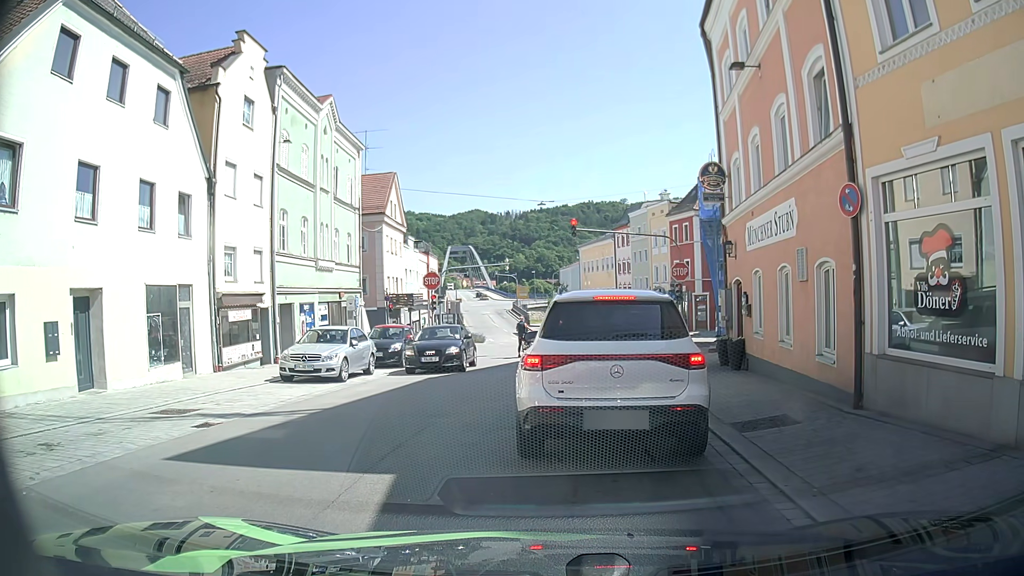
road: tertiary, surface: asphalt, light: Day
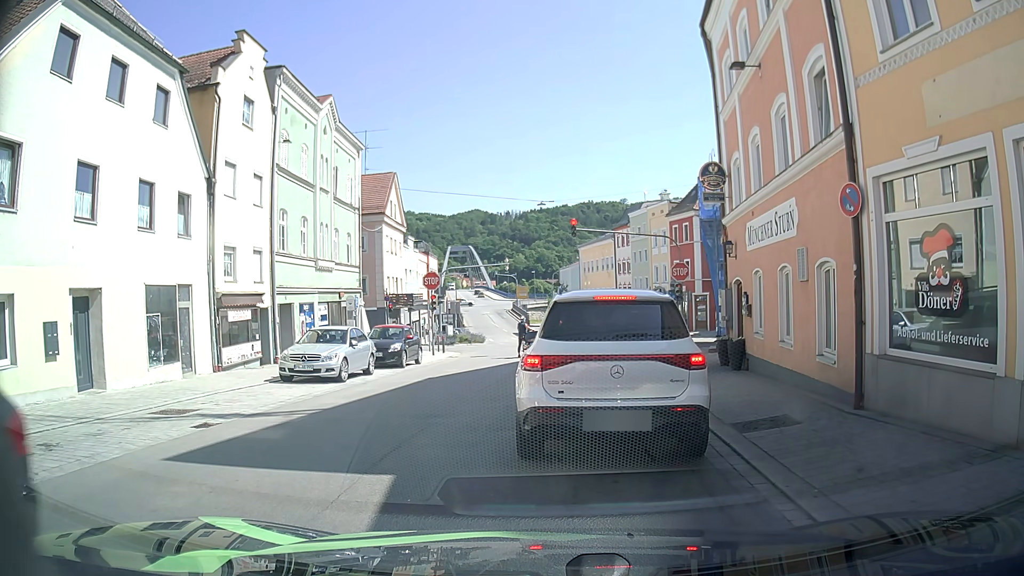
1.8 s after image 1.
(0.0, +0.1) m; 0°
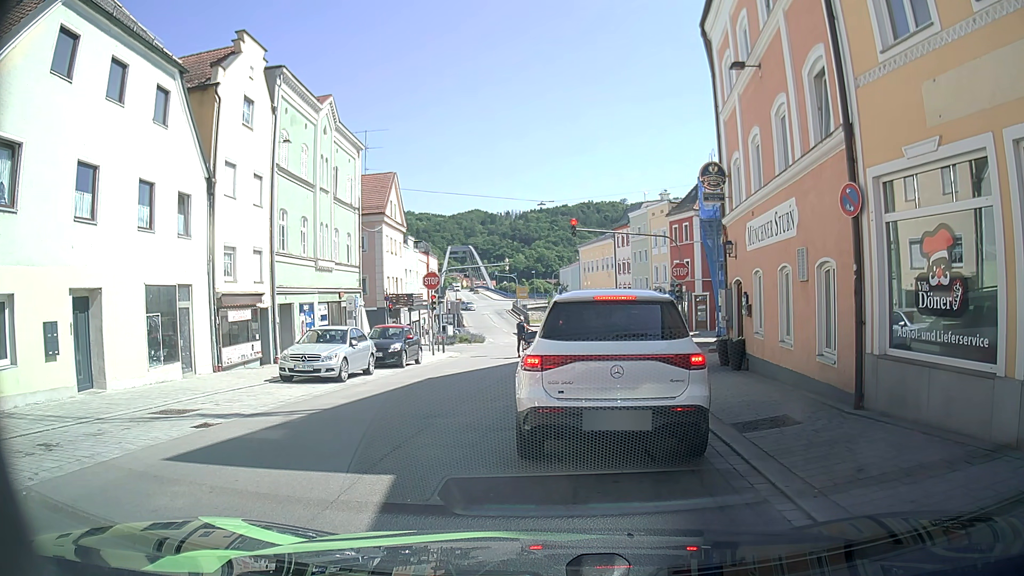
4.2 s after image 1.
(0.0, 0.0) m; 0°
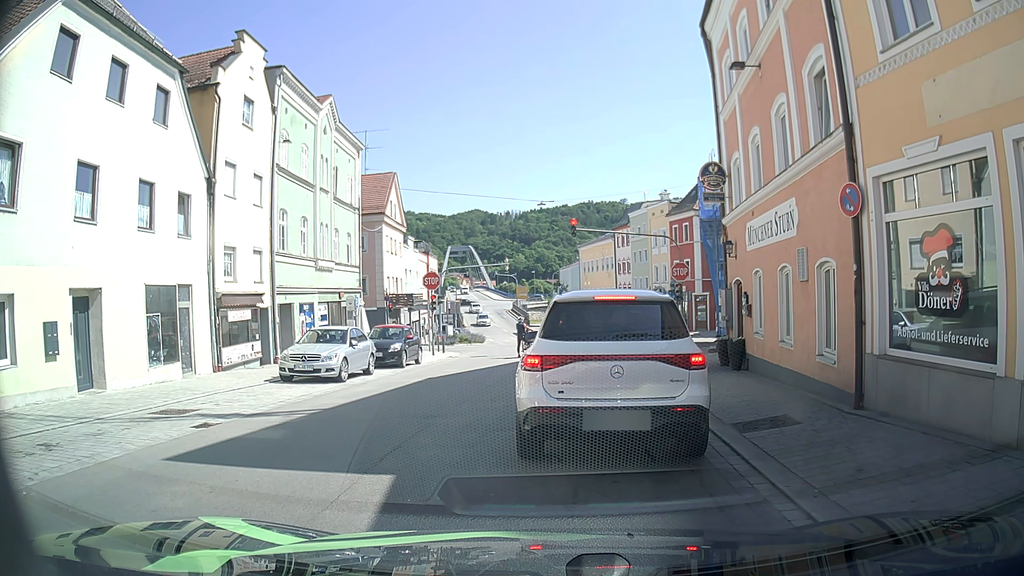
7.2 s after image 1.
(0.0, 0.0) m; 0°
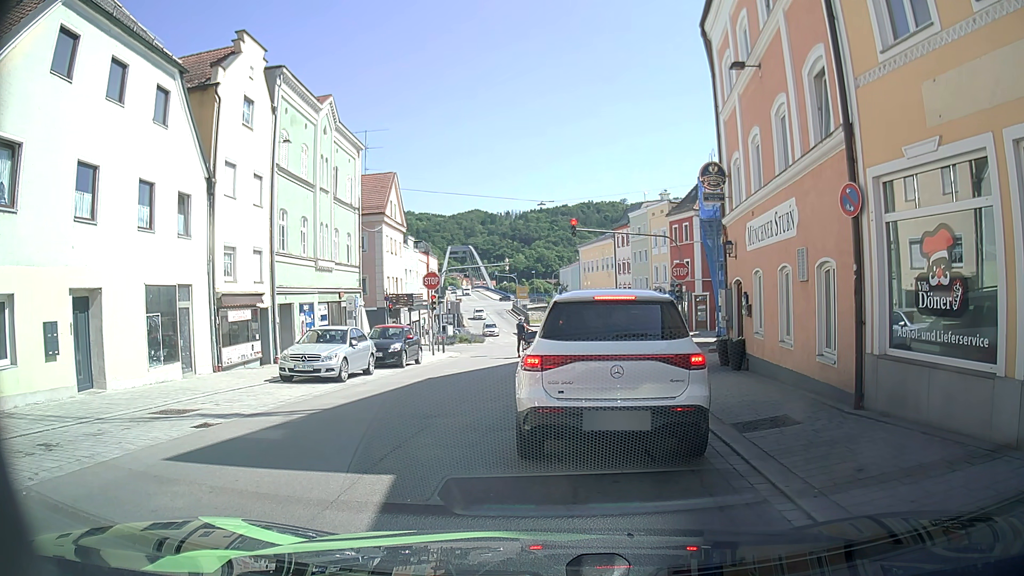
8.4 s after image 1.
(0.0, 0.0) m; 0°
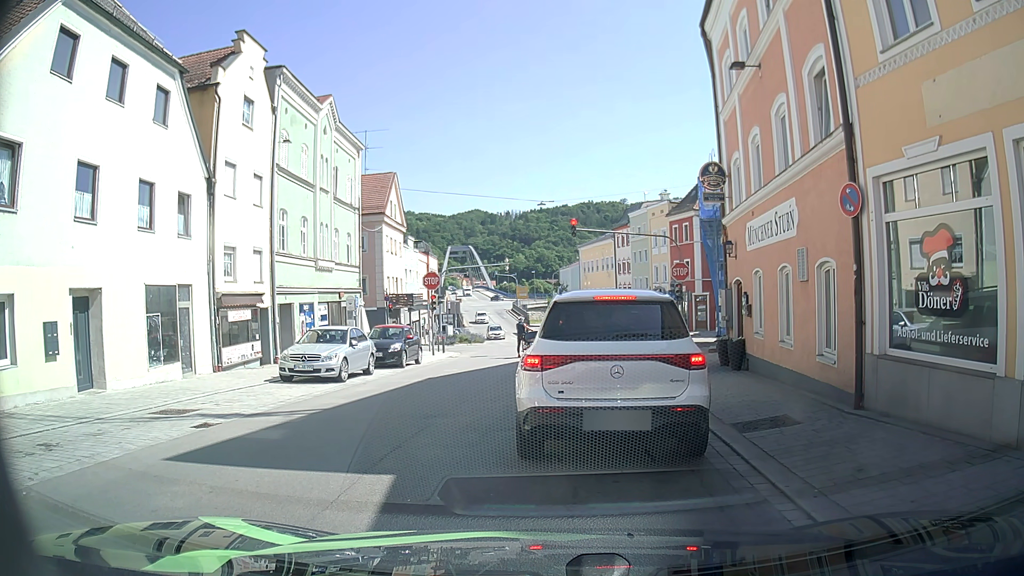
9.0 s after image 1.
(0.0, 0.0) m; 0°
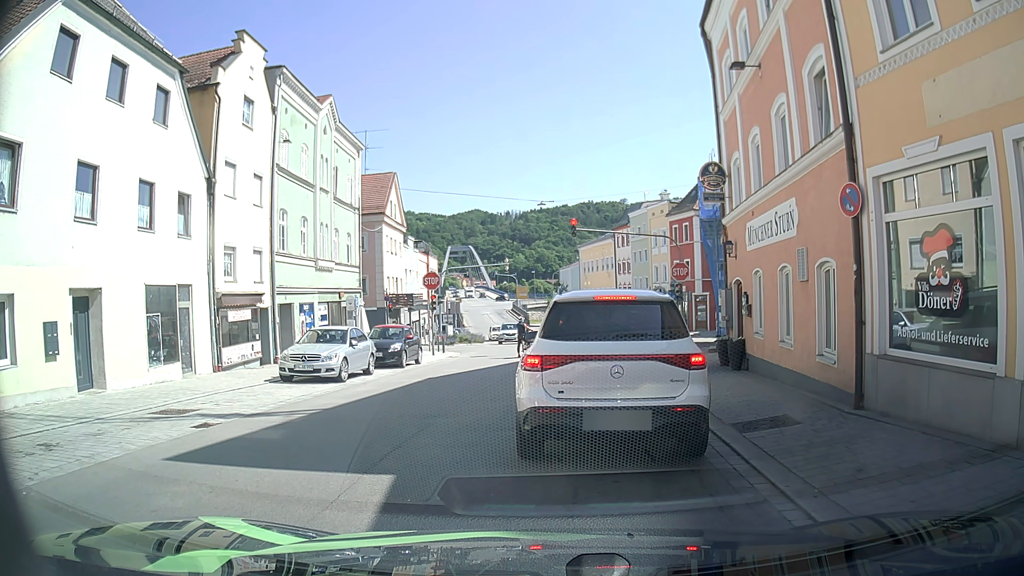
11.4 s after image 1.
(0.0, 0.0) m; 0°
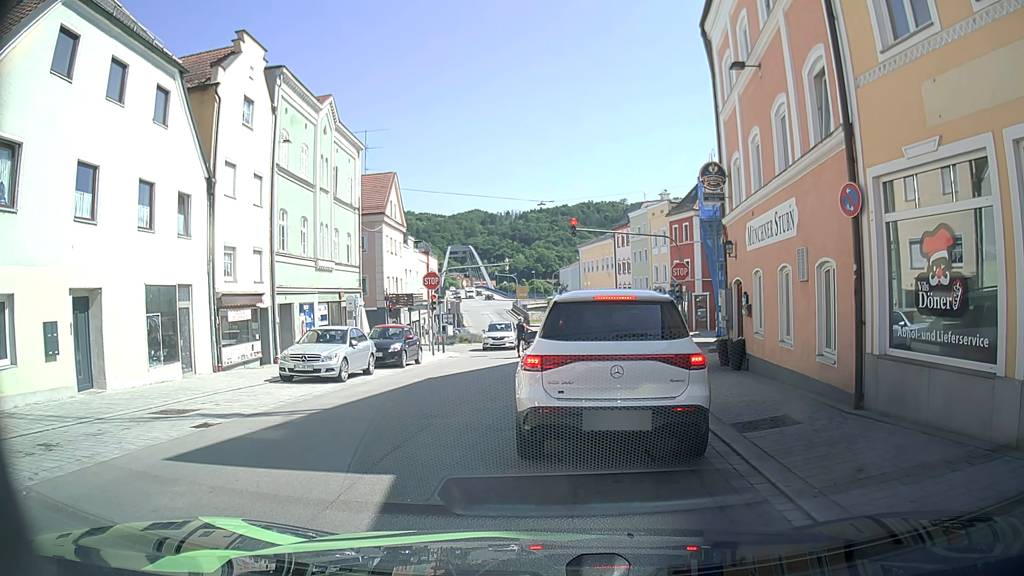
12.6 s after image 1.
(0.0, 0.0) m; 0°
